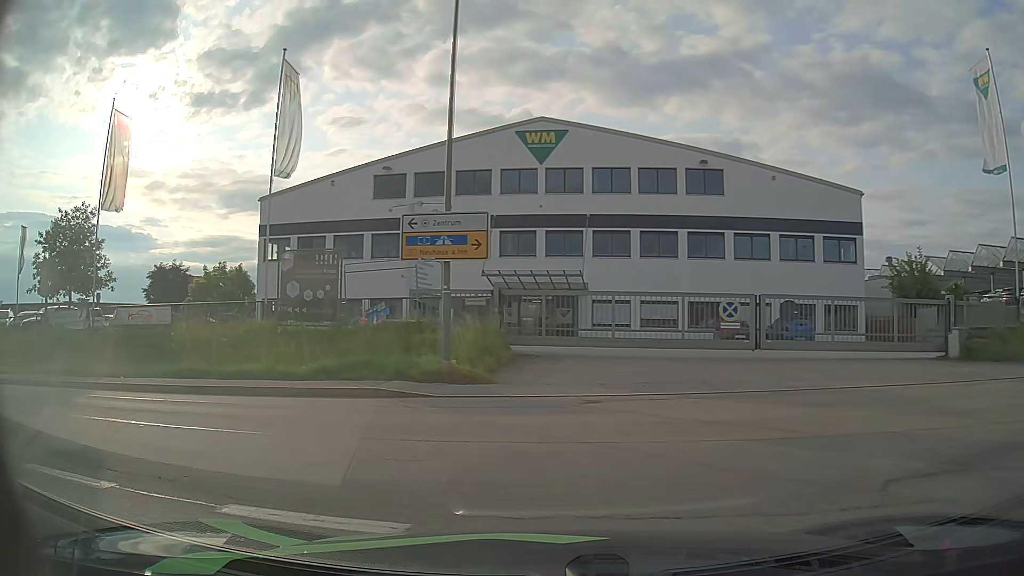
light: Day
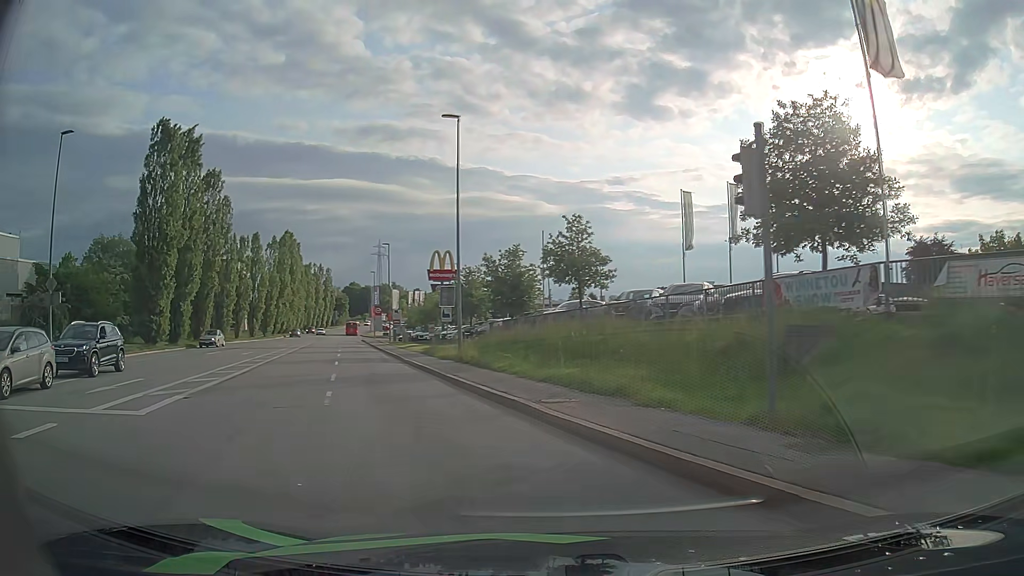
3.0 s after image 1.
(-8.5, +11.7) m; -65°
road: tertiary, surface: asphalt
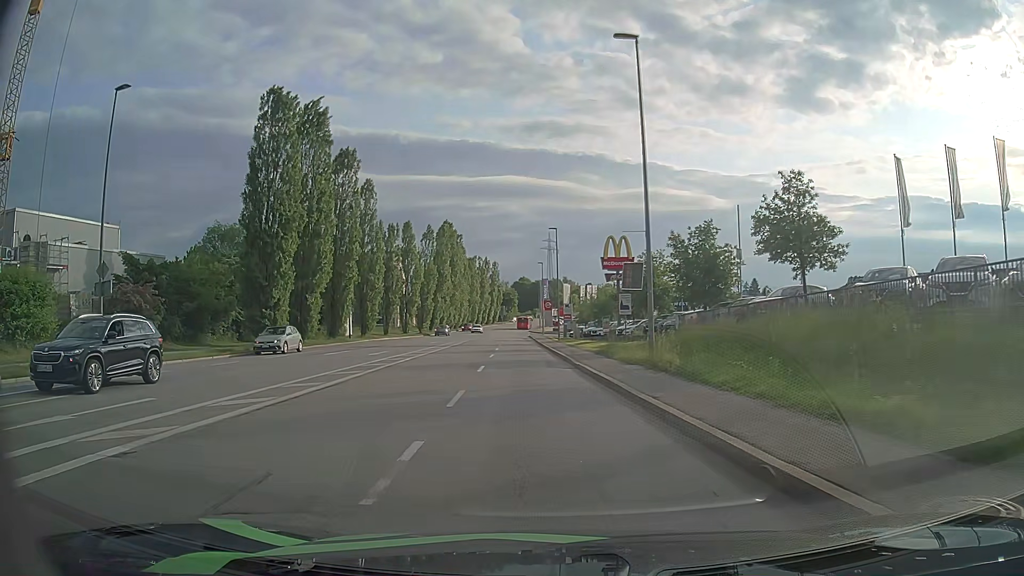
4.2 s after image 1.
(-1.1, +7.9) m; -15°
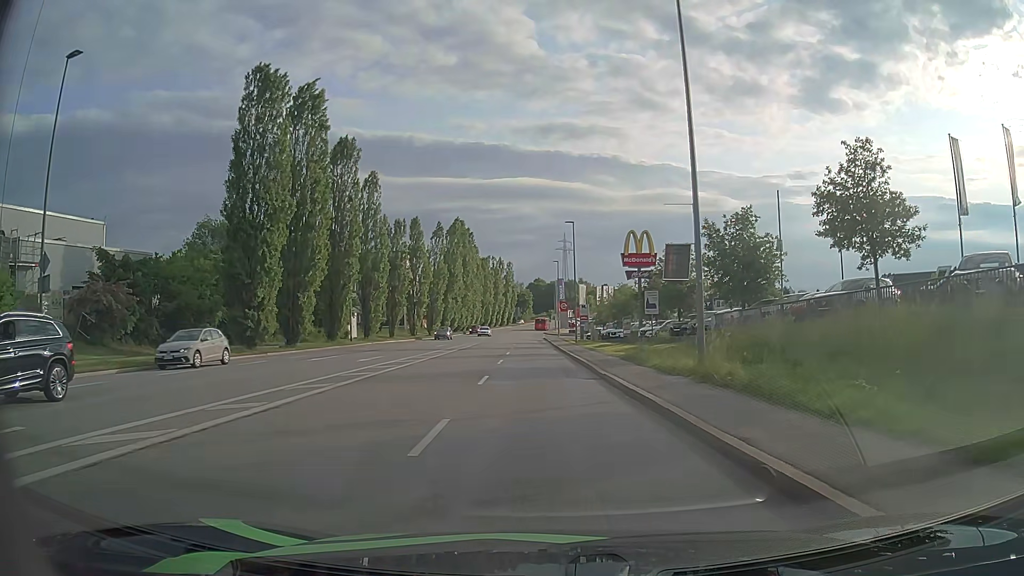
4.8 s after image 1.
(-0.1, +4.6) m; -1°
(0, +10) (0, +20) (0, +30) (-1, +40) (-1, +50) (-1, +60) (-1, +70) (-2, +80) (-2, +90) (-2, +100) m
